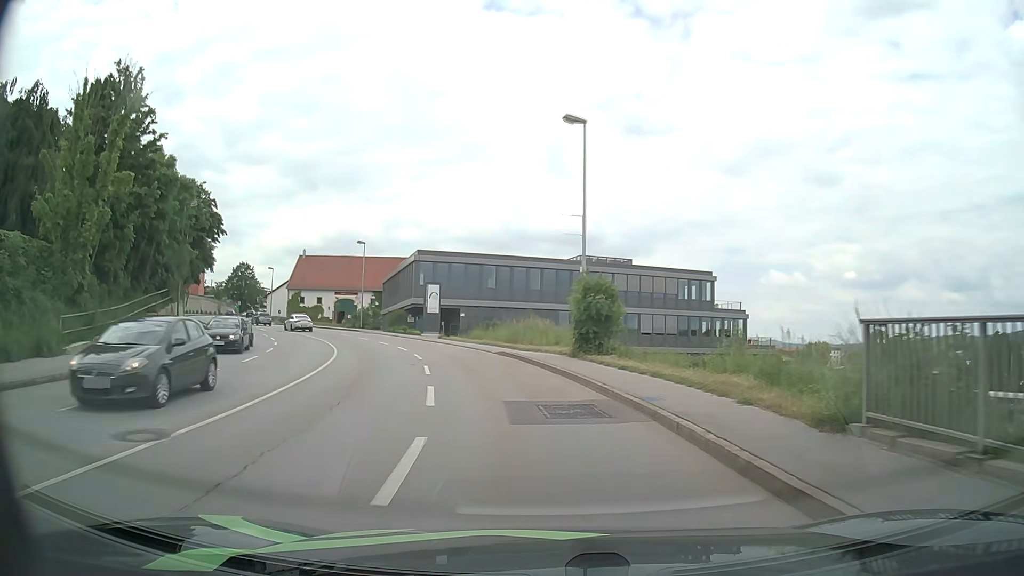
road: tertiary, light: Day
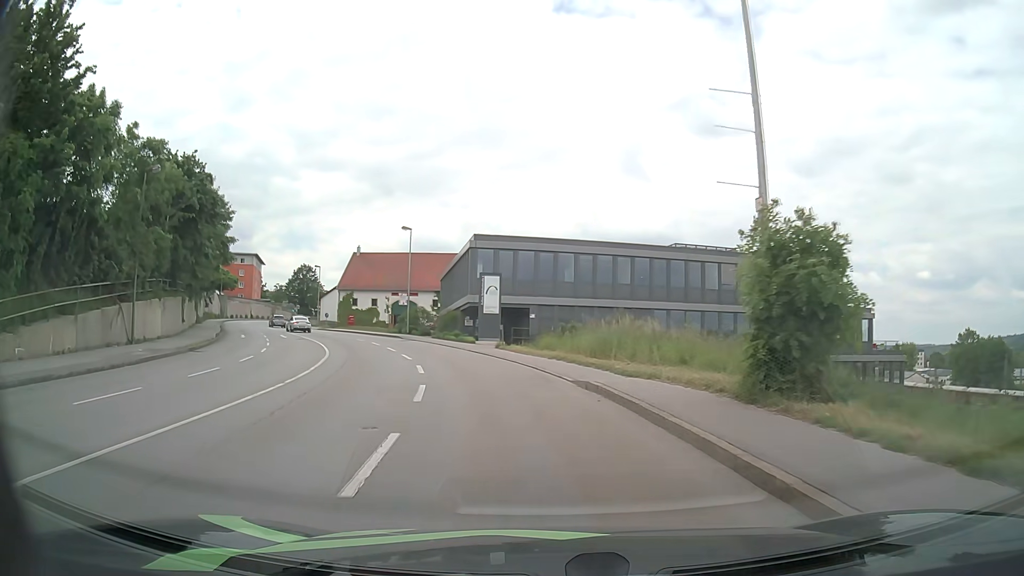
(-0.7, +12.1) m; -6°
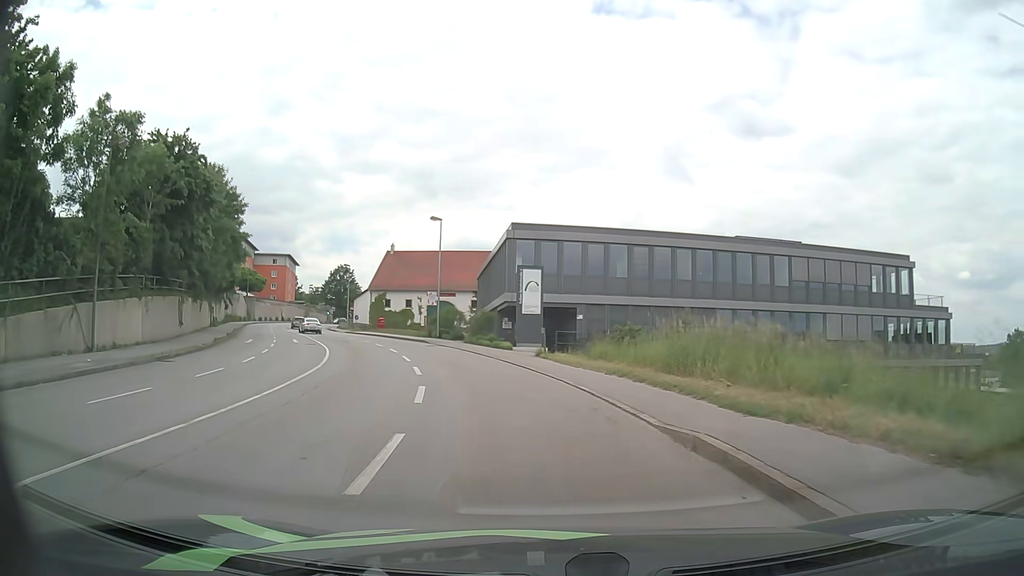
(-0.2, +6.0) m; -4°
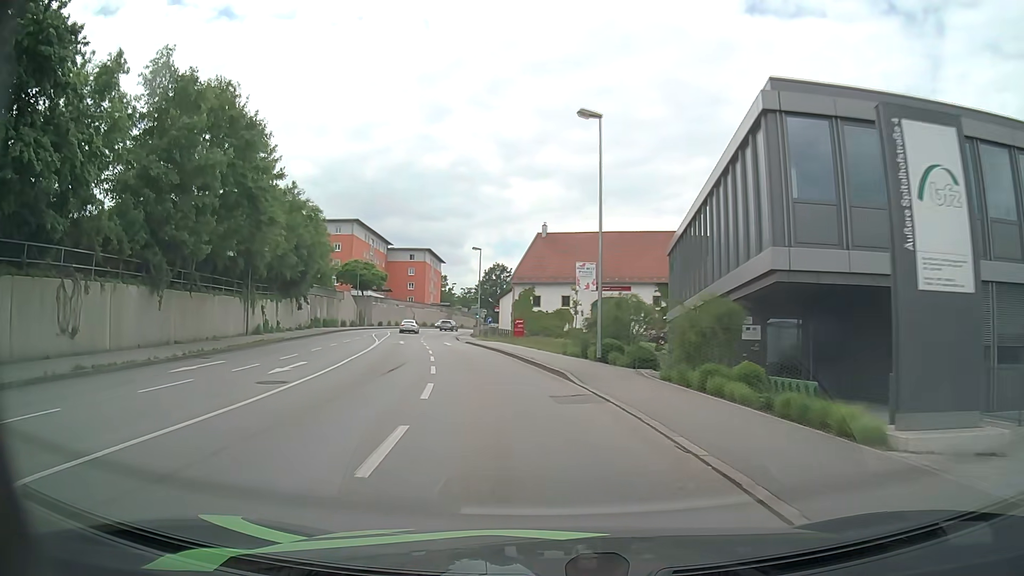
(-3.1, +23.6) m; -15°
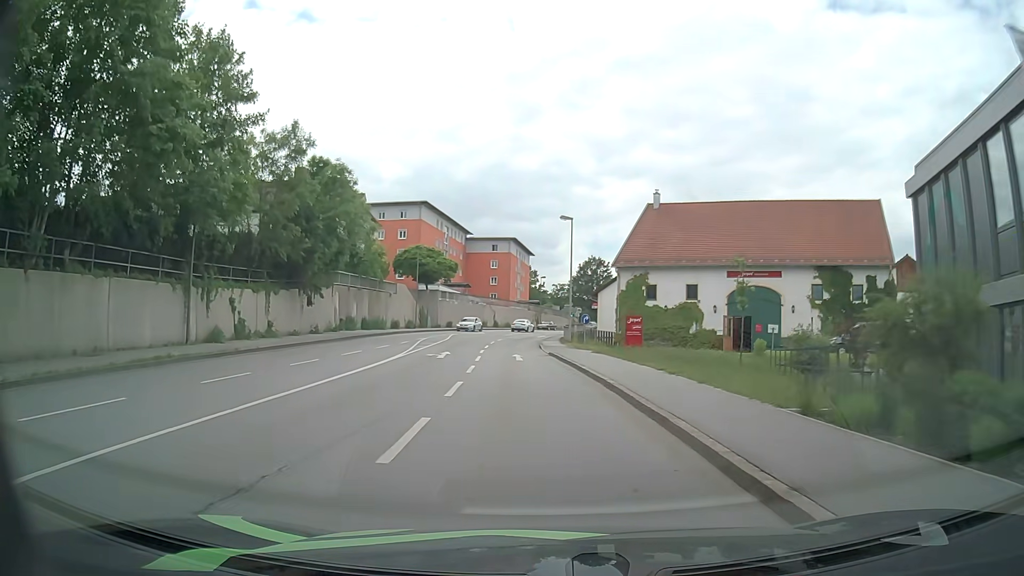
(-1.3, +17.6) m; -8°
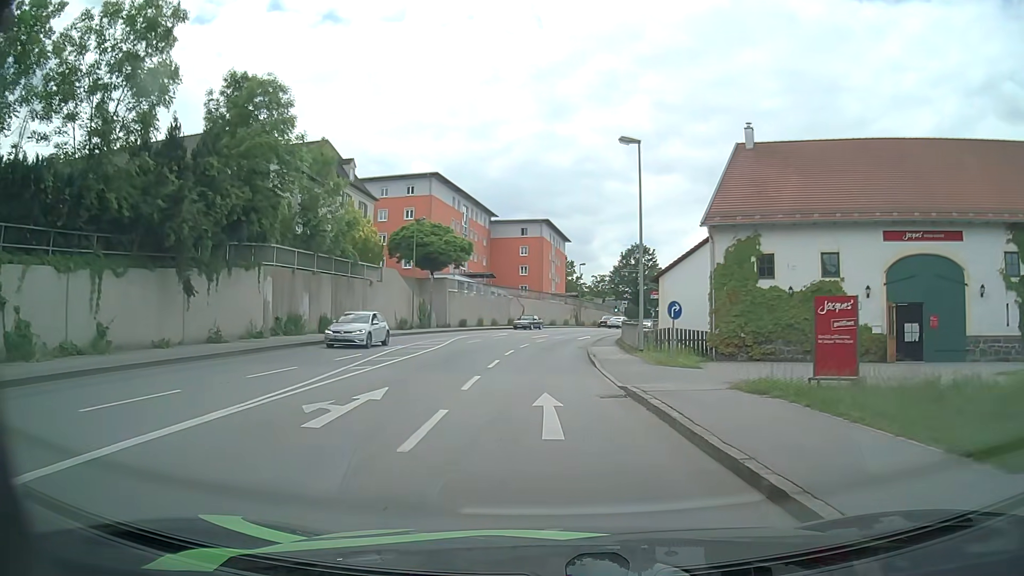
(-0.6, +17.5) m; -3°
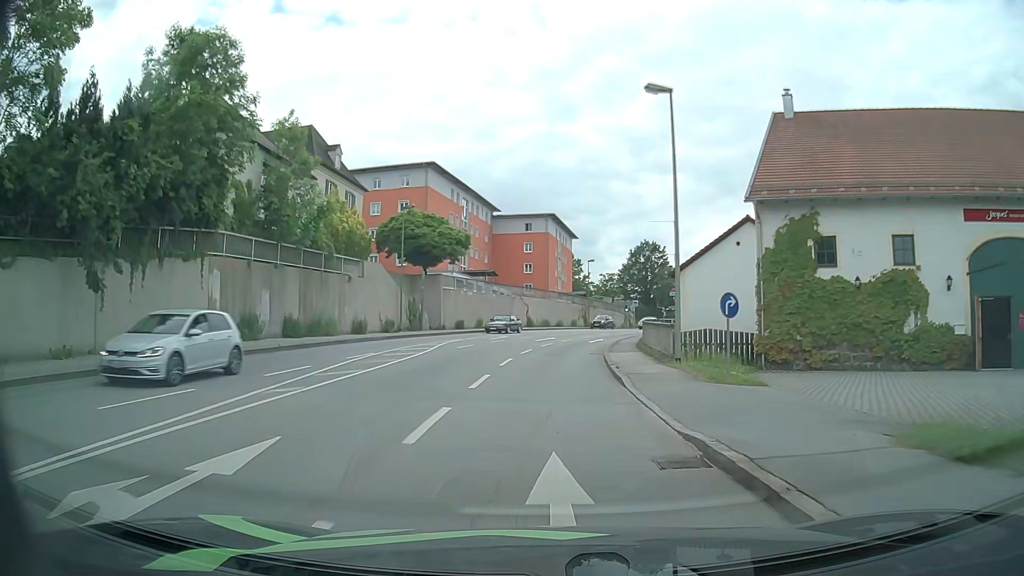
(-0.1, +5.8) m; -1°
